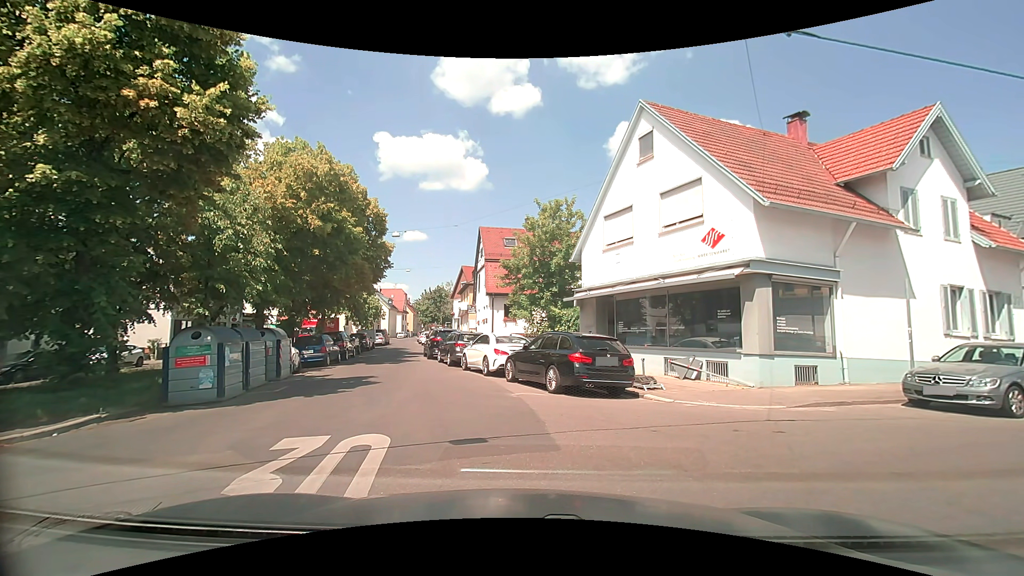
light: Day
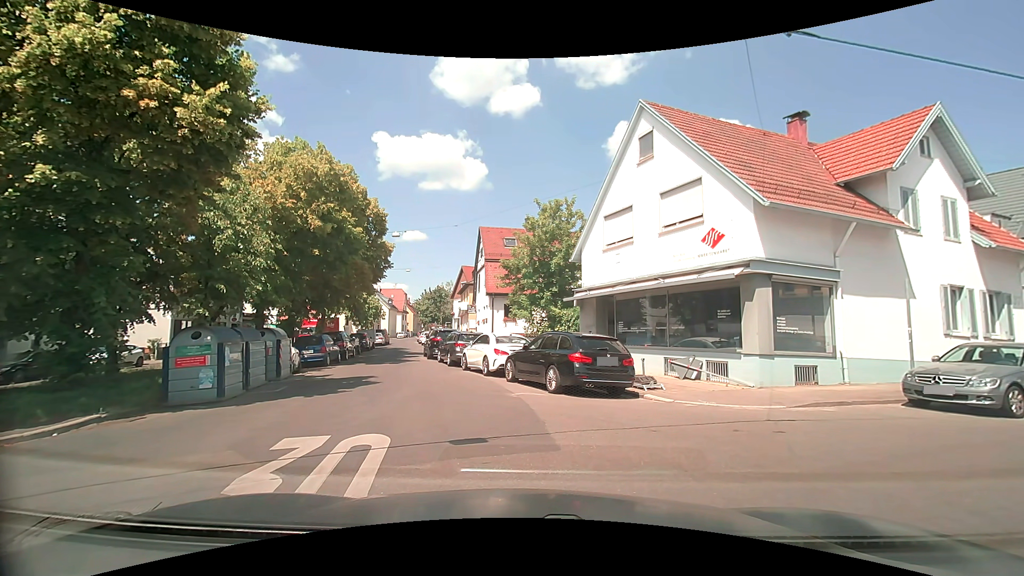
(0.0, 0.0) m; 0°
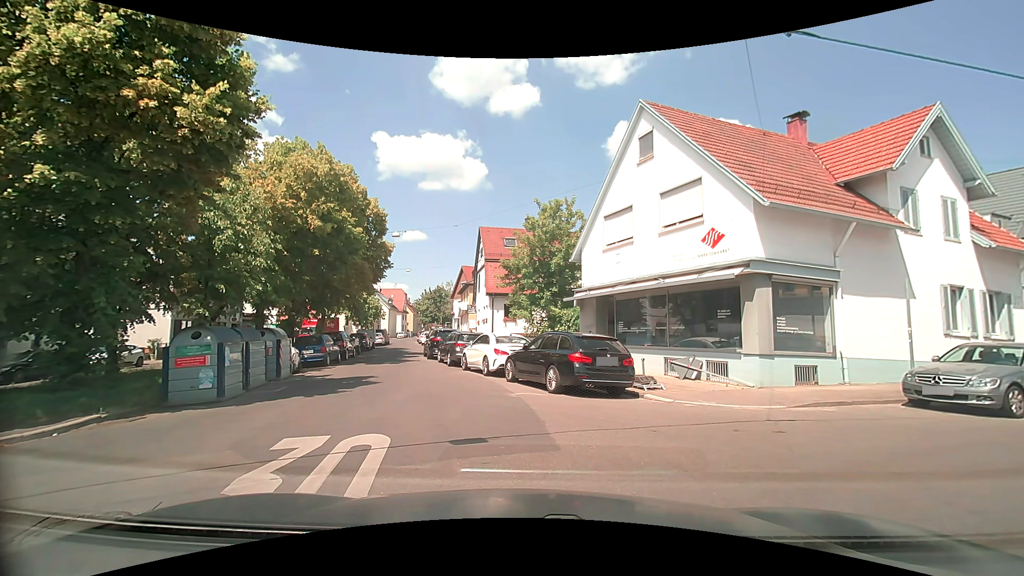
(0.0, 0.0) m; 0°
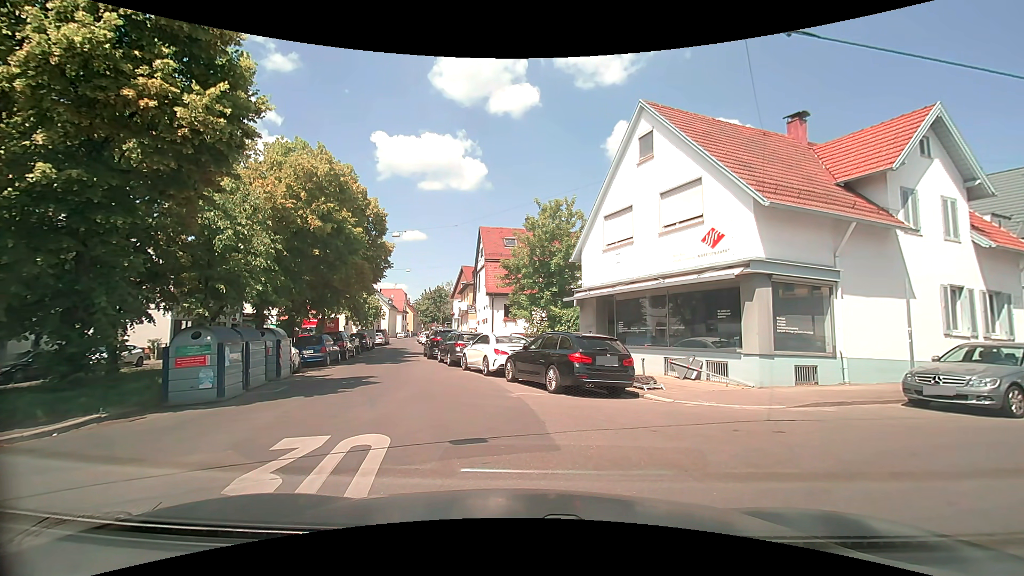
(0.0, 0.0) m; 0°
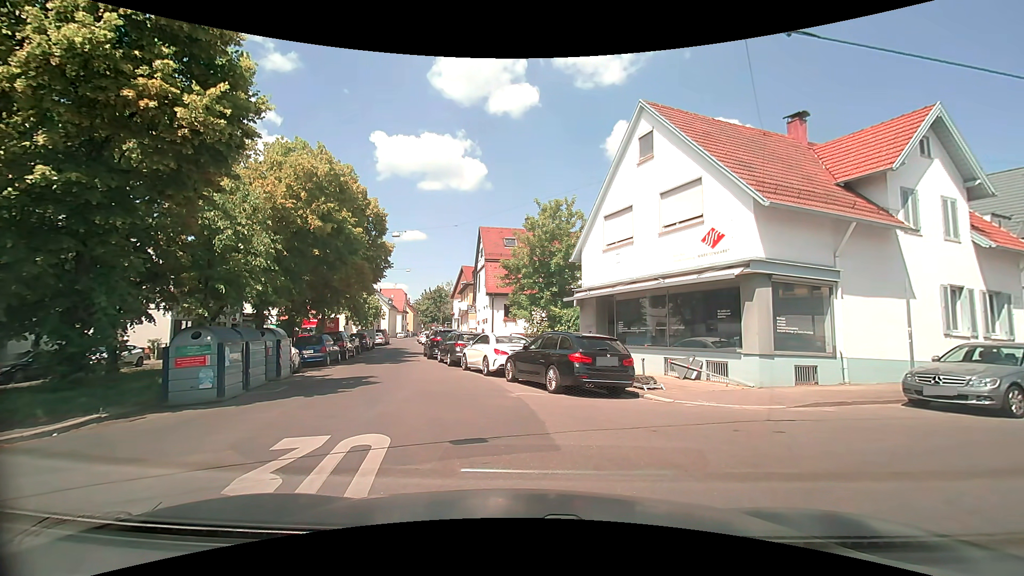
(0.0, 0.0) m; 0°
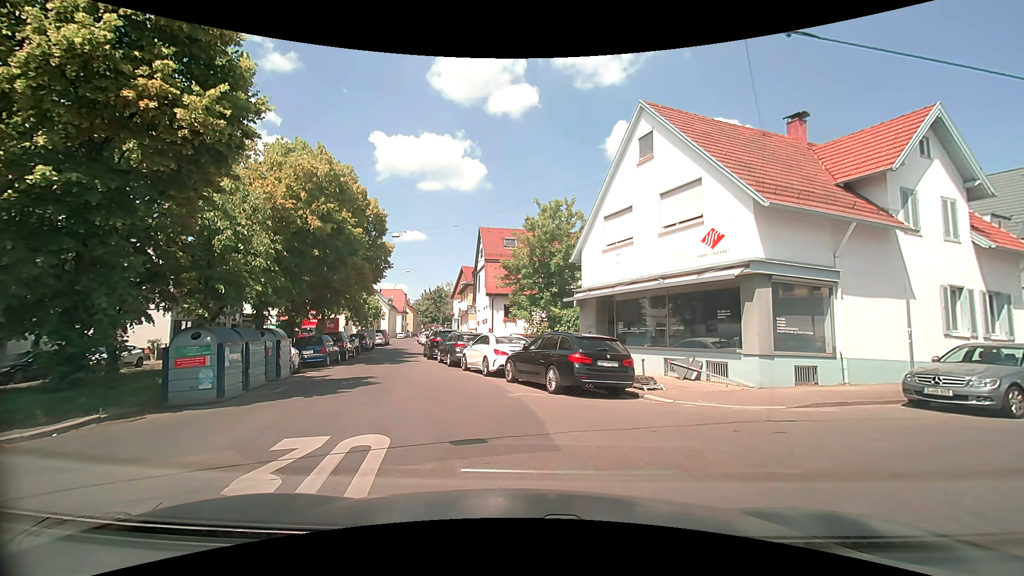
(0.0, 0.0) m; 0°
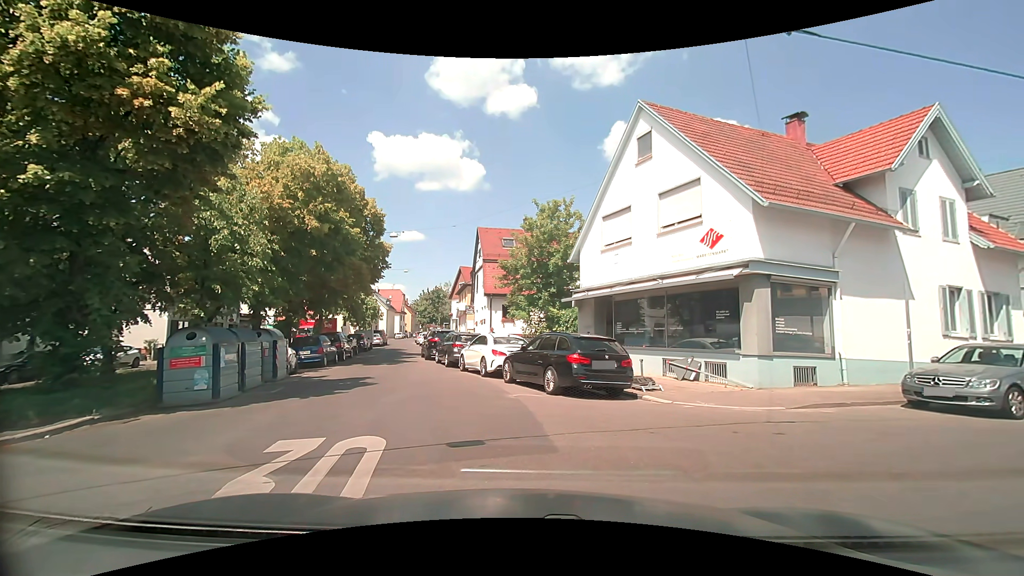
(0.0, +0.1) m; 0°
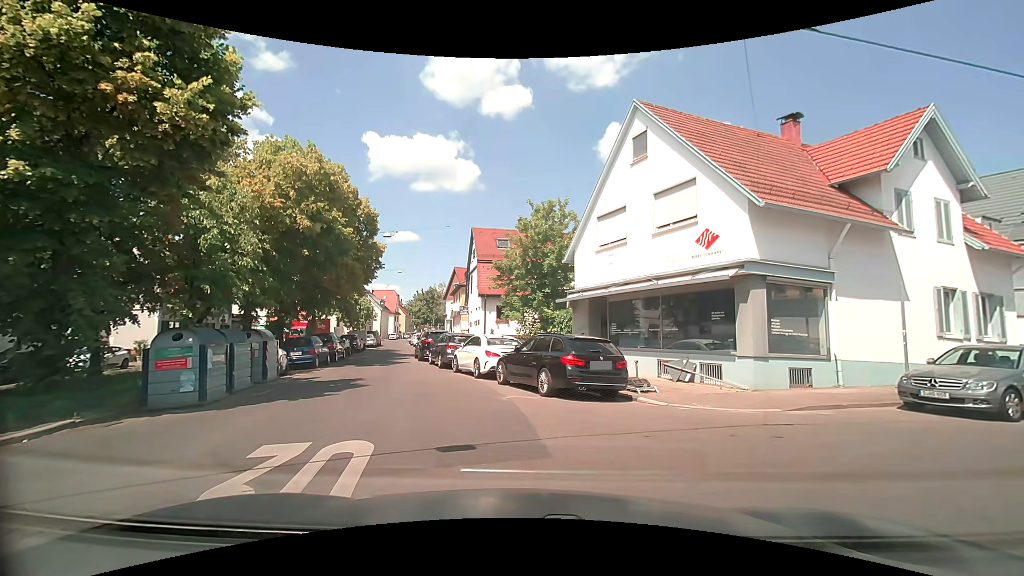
(0.0, +0.2) m; 0°
